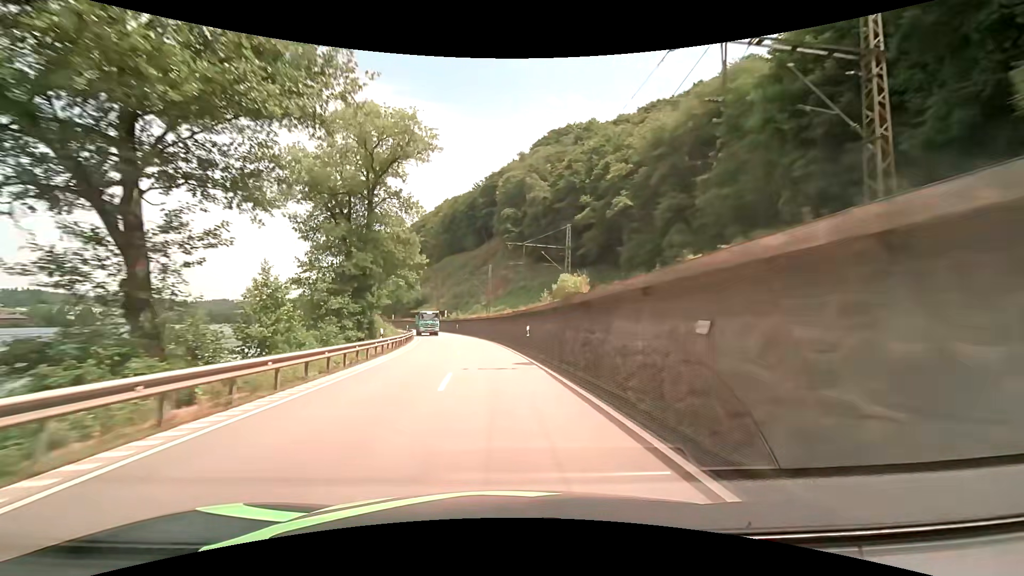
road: primary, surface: asphalt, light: Day
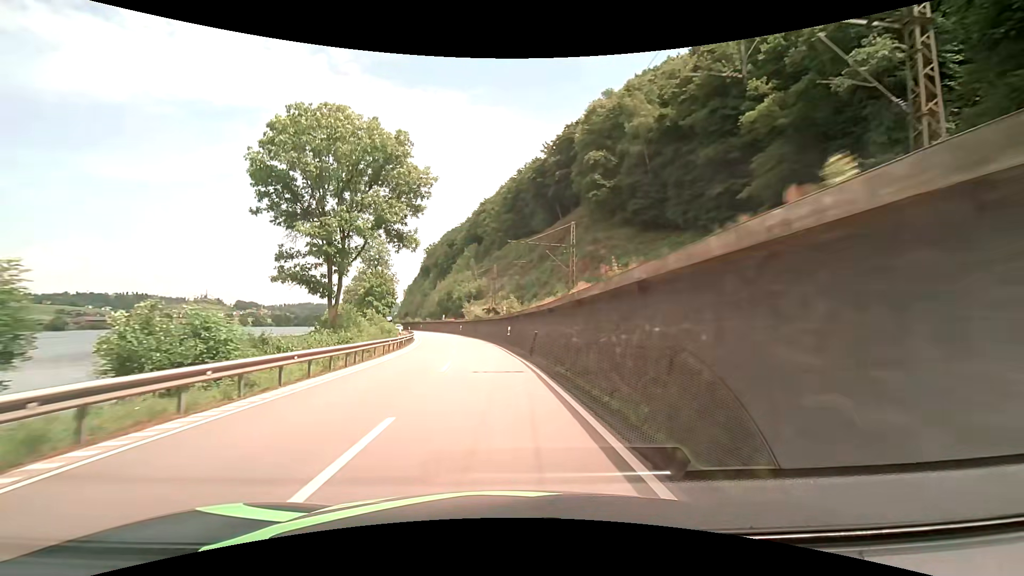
(-2.9, +42.9) m; -8°
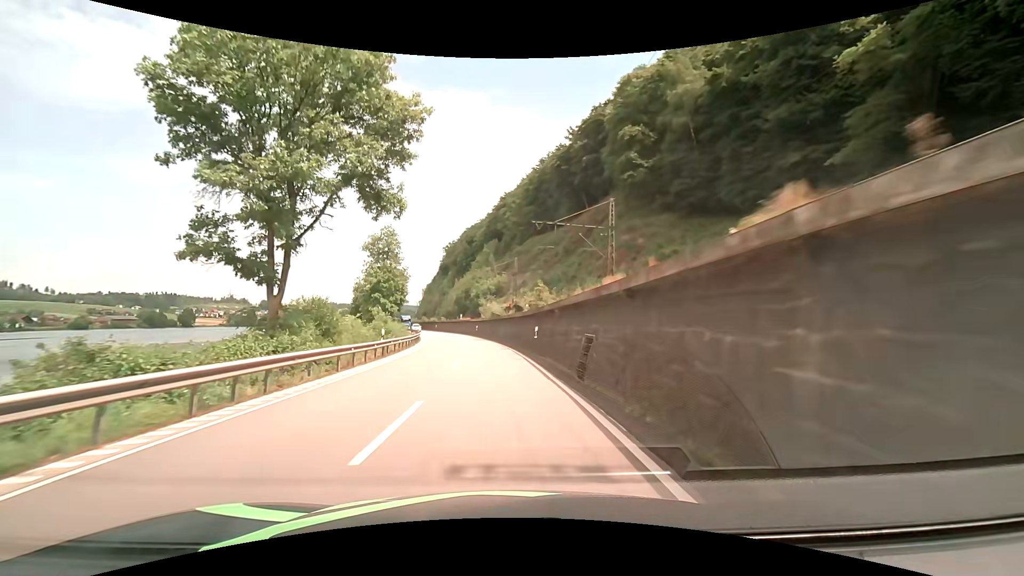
(-0.2, +10.3) m; -2°
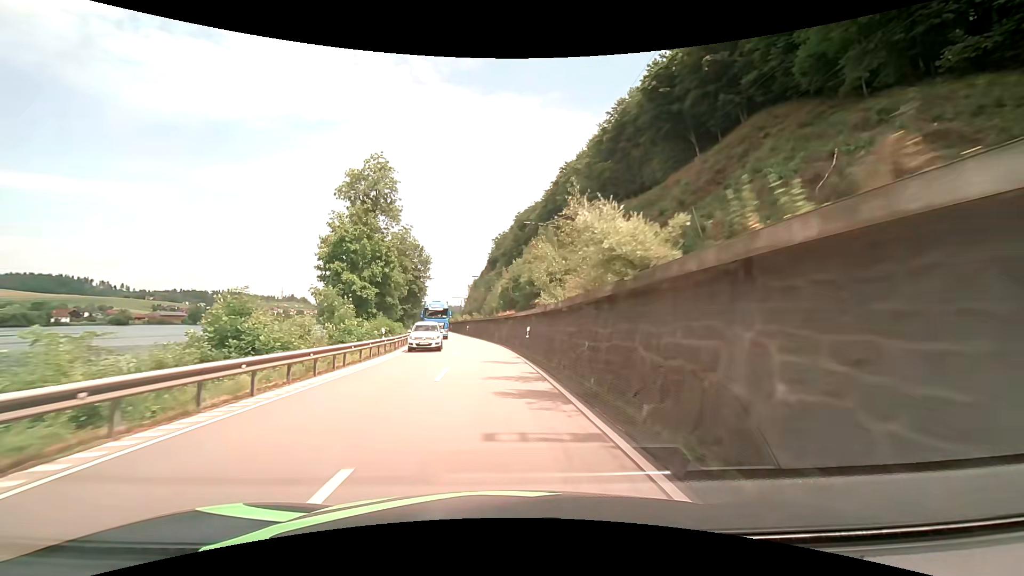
(-2.3, +40.3) m; -6°
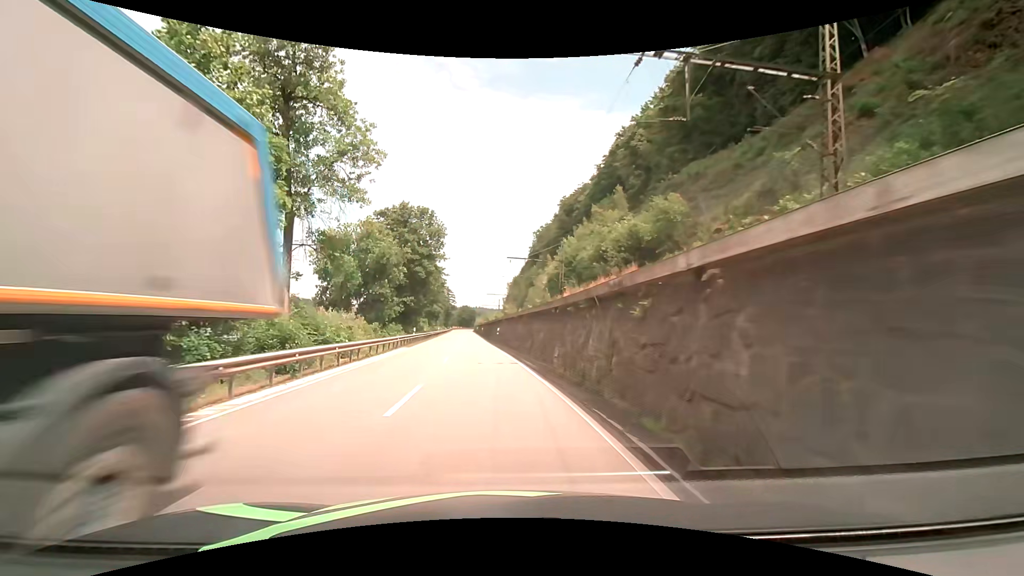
(-1.1, +28.8) m; -5°
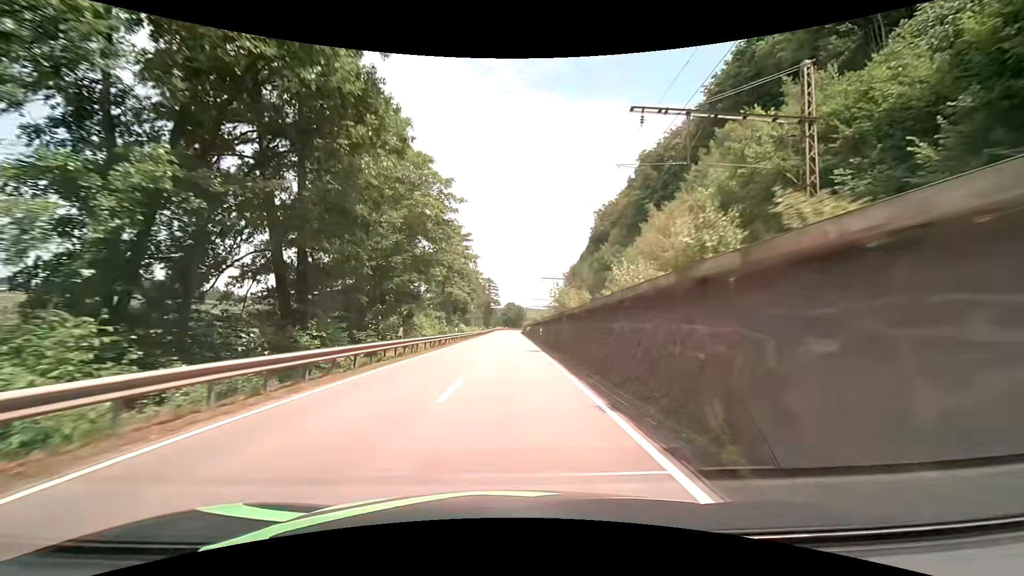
(-3.0, +46.3) m; -5°
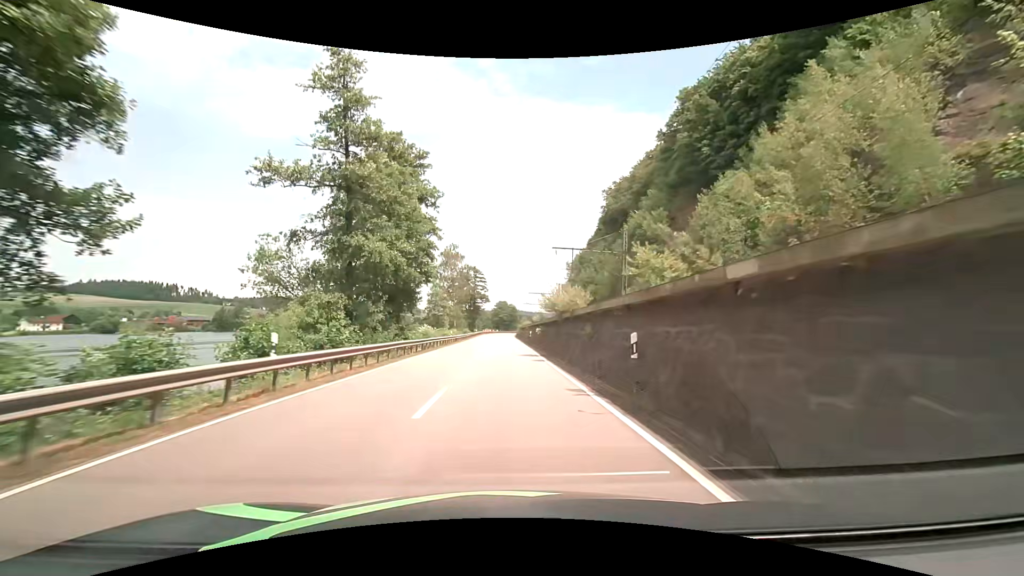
(+0.4, +37.1) m; +1°
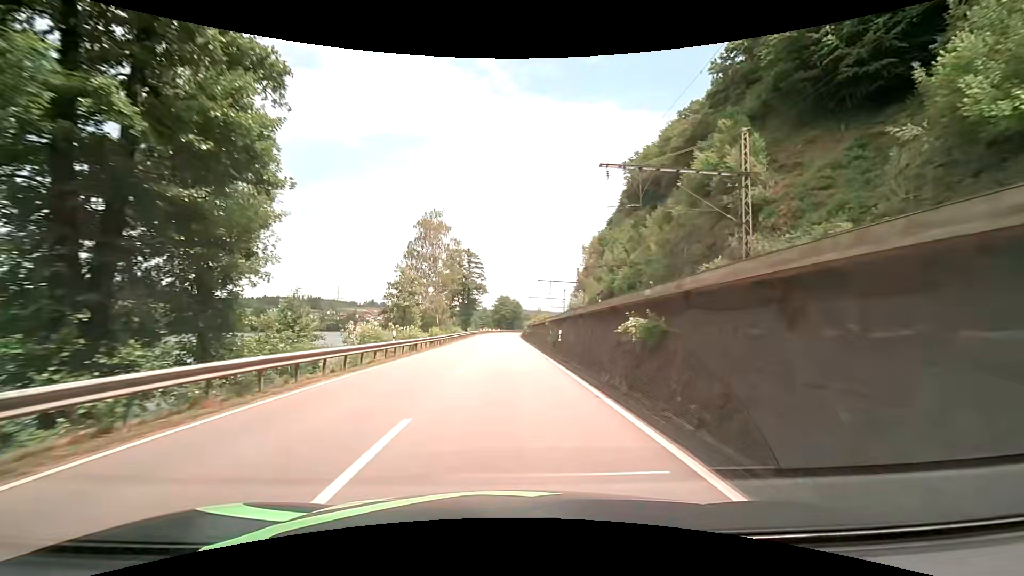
(0.0, +28.4) m; -1°
(0, +10) (0, +20) (0, +30) (0, +40) (0, +50) (0, +60) (+1, +70) (+1, +80) (+1, +90) (+1, +100) m
